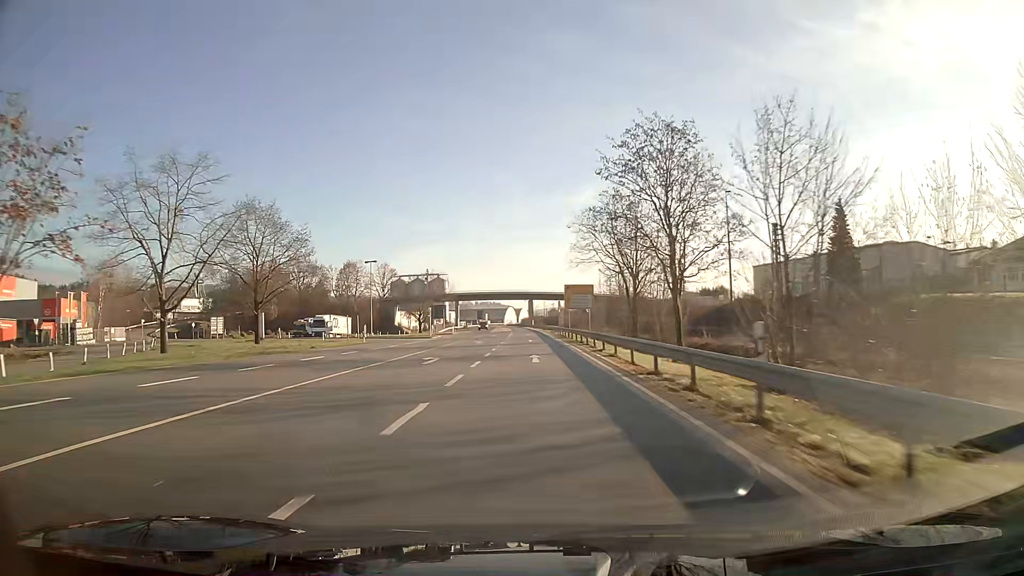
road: unclassified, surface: asphalt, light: Day
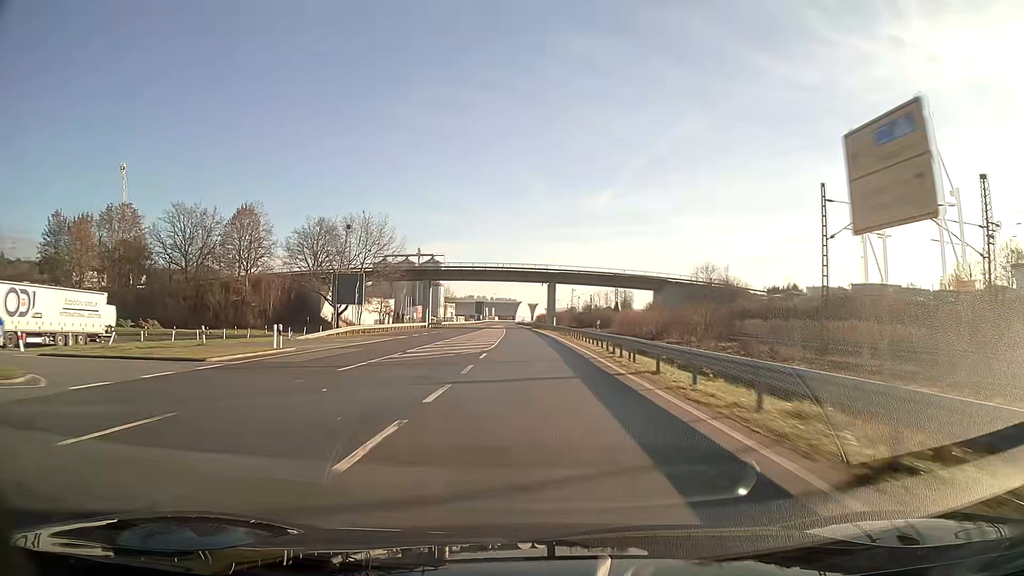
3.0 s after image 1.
(-1.0, +79.9) m; -1°
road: primary
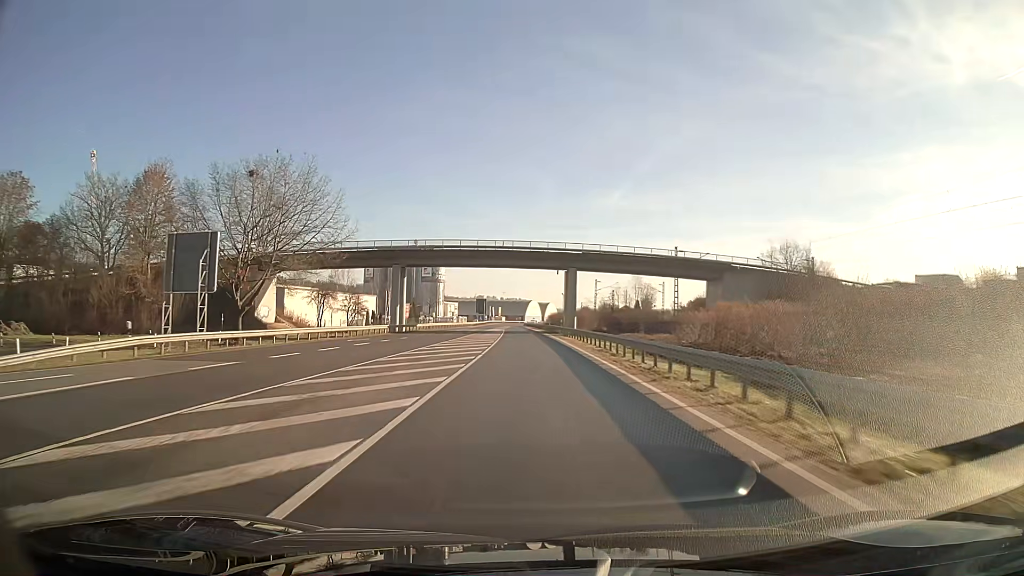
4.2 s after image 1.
(-0.2, +31.9) m; -1°
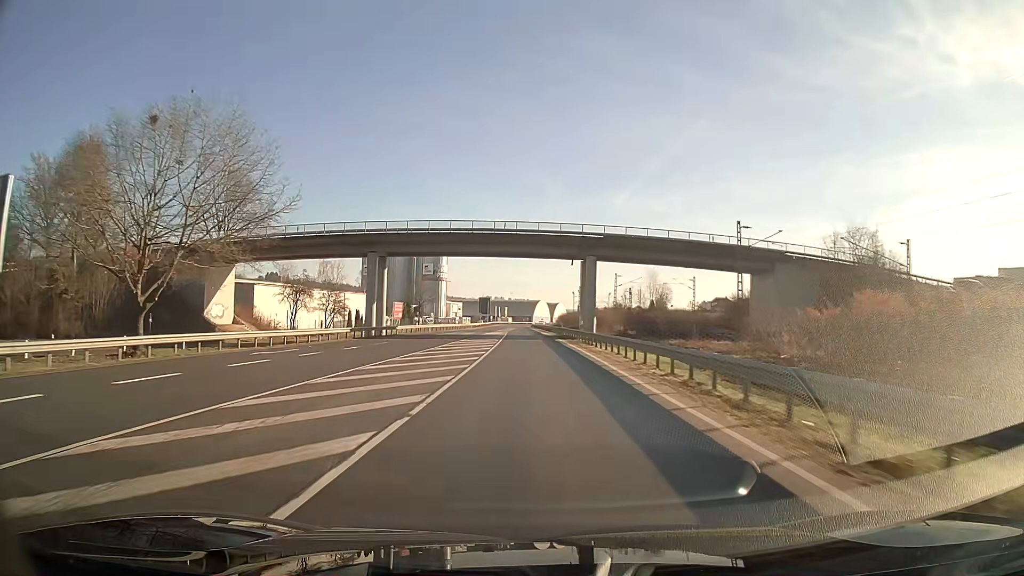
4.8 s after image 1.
(-0.1, +16.0) m; -1°
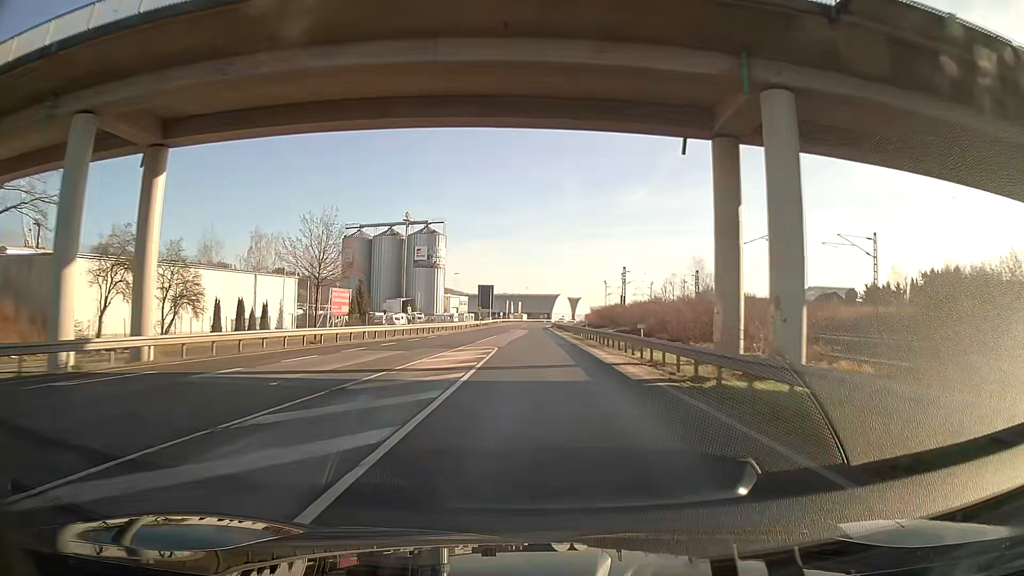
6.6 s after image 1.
(-0.7, +47.8) m; -1°
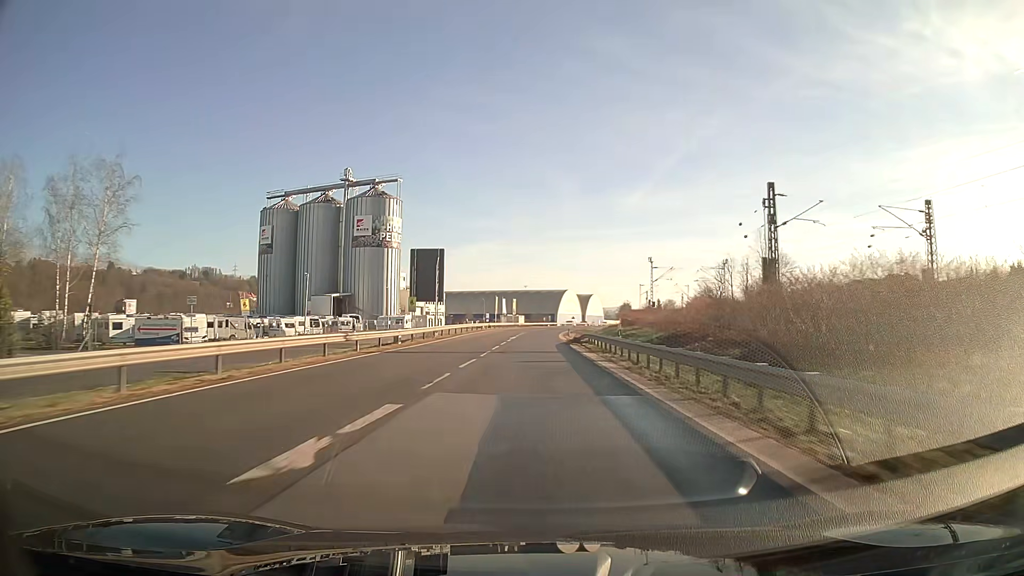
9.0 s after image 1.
(0.0, +63.8) m; 0°
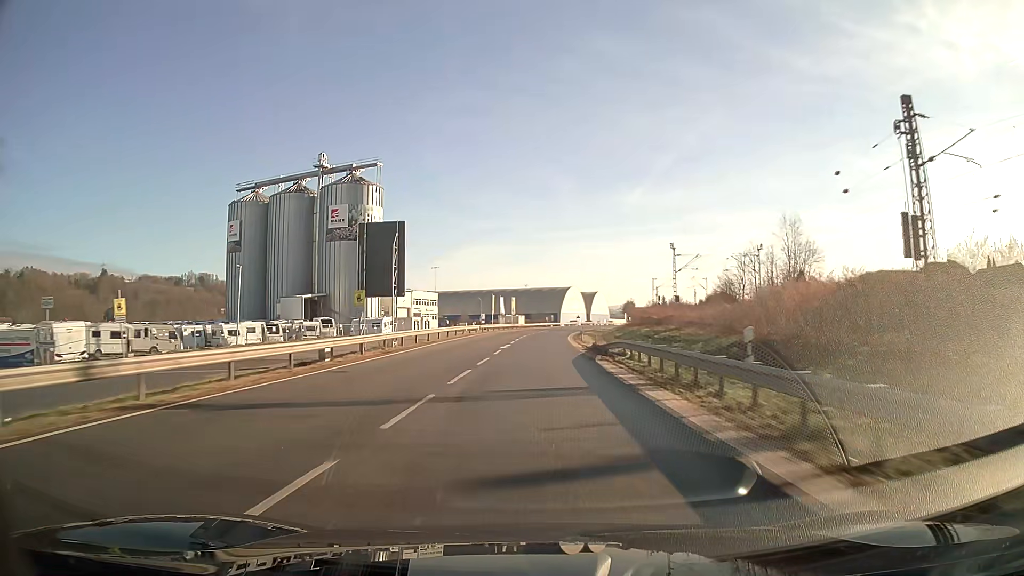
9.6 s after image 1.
(0.0, +15.9) m; 0°
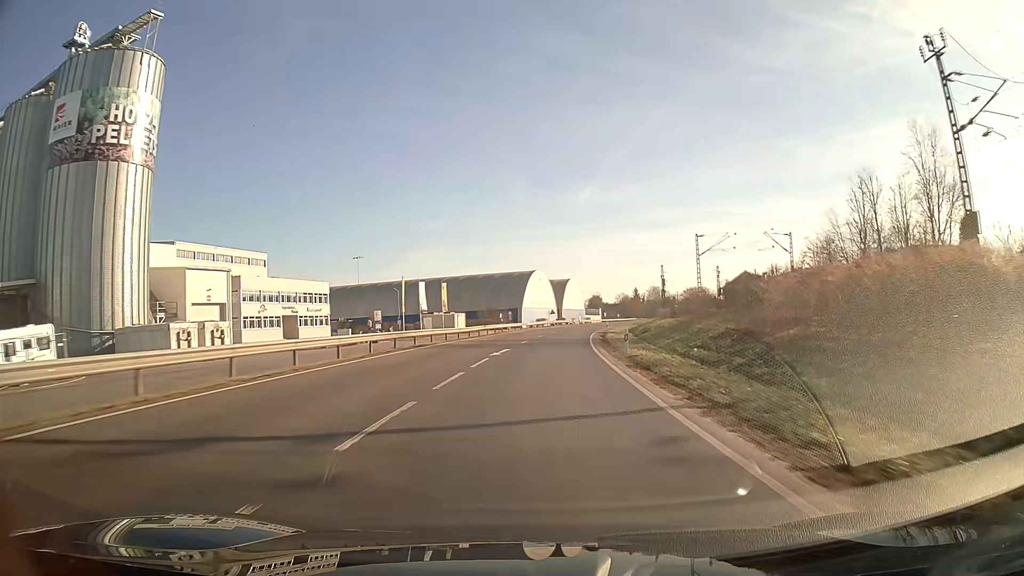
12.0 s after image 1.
(+1.7, +63.8) m; +4°
